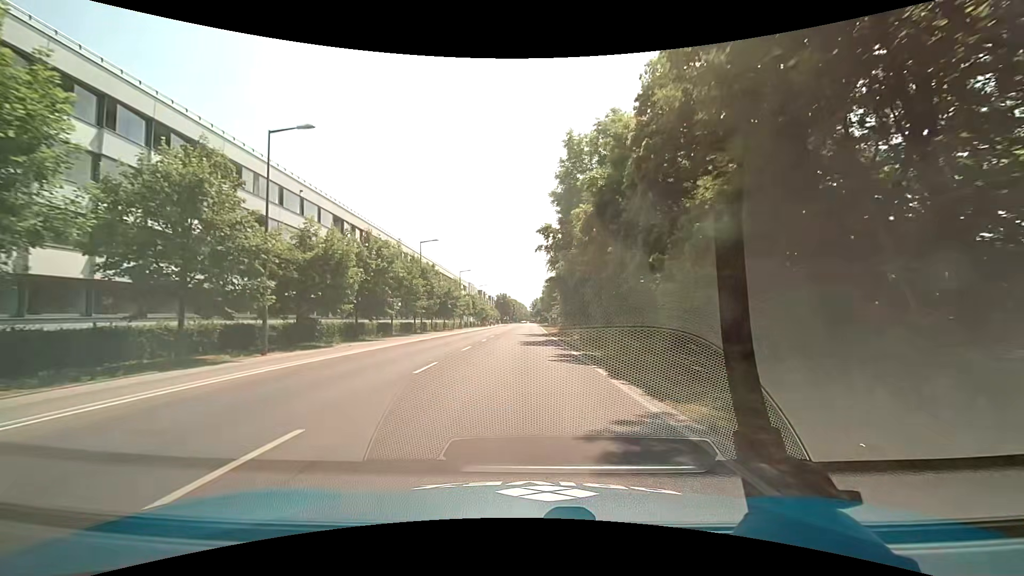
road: secondary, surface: asphalt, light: Day
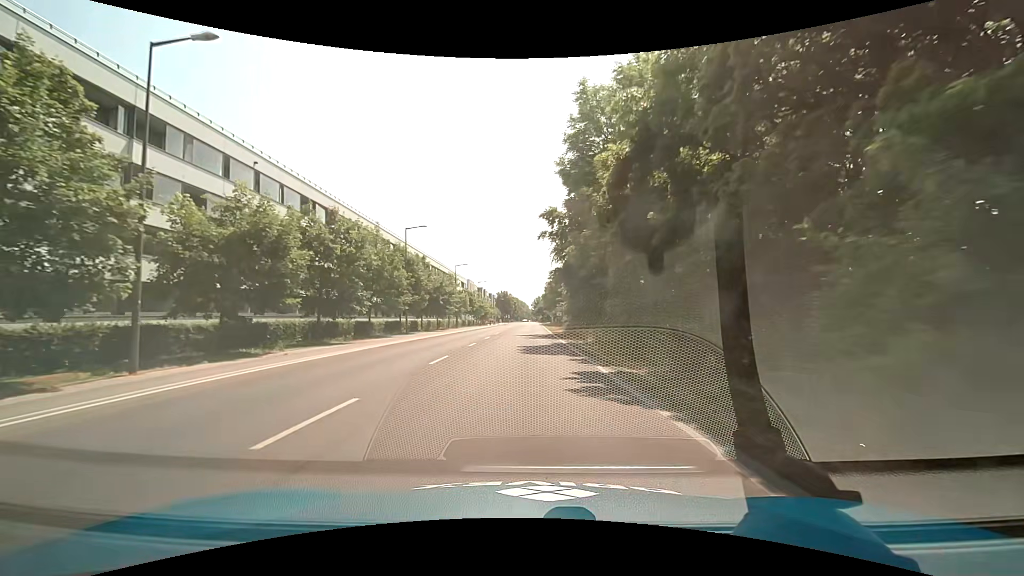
(0.0, +7.4) m; 0°
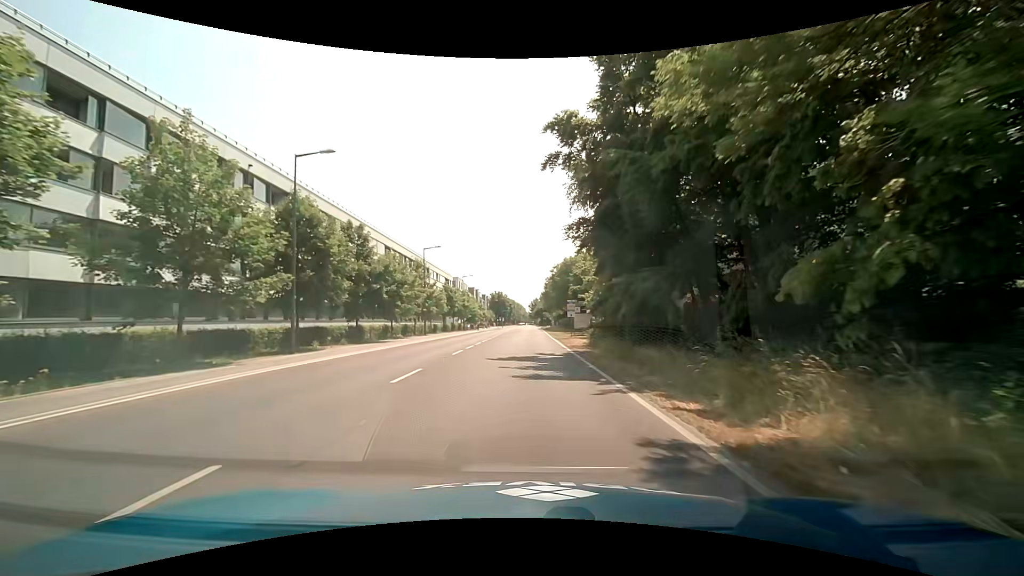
(-0.1, +22.8) m; 0°
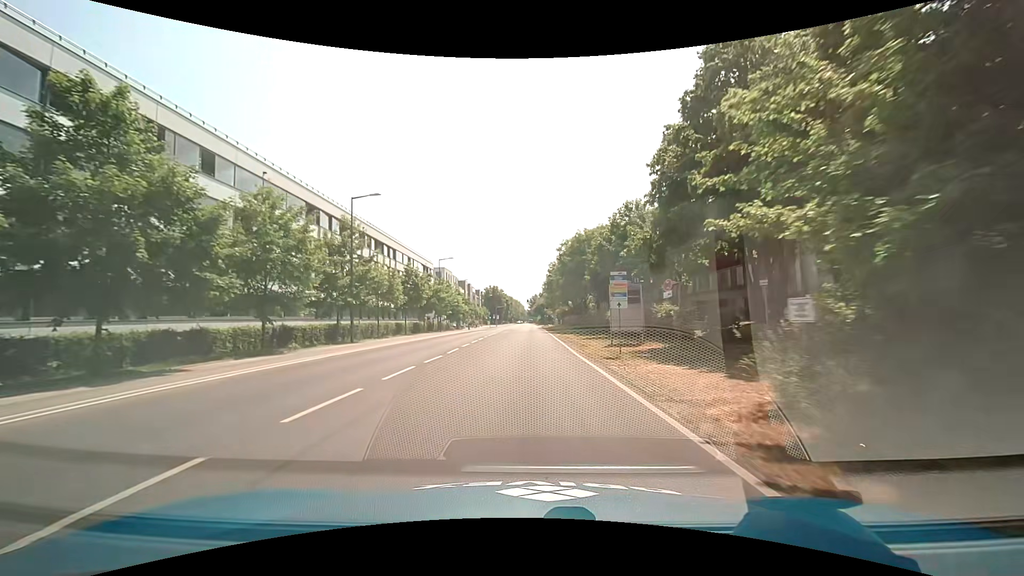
(-0.1, +23.7) m; 0°
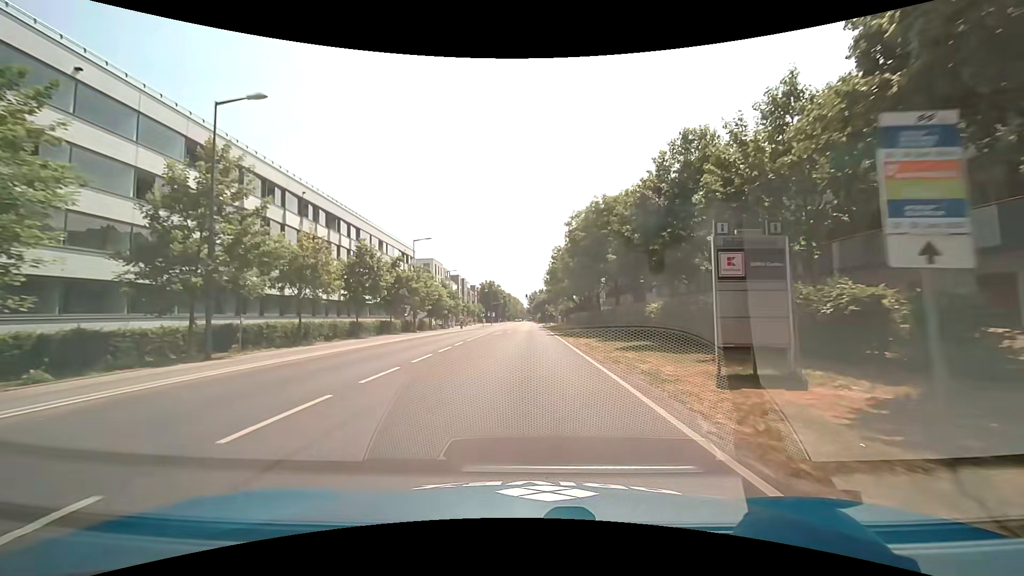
(+0.1, +15.5) m; 0°
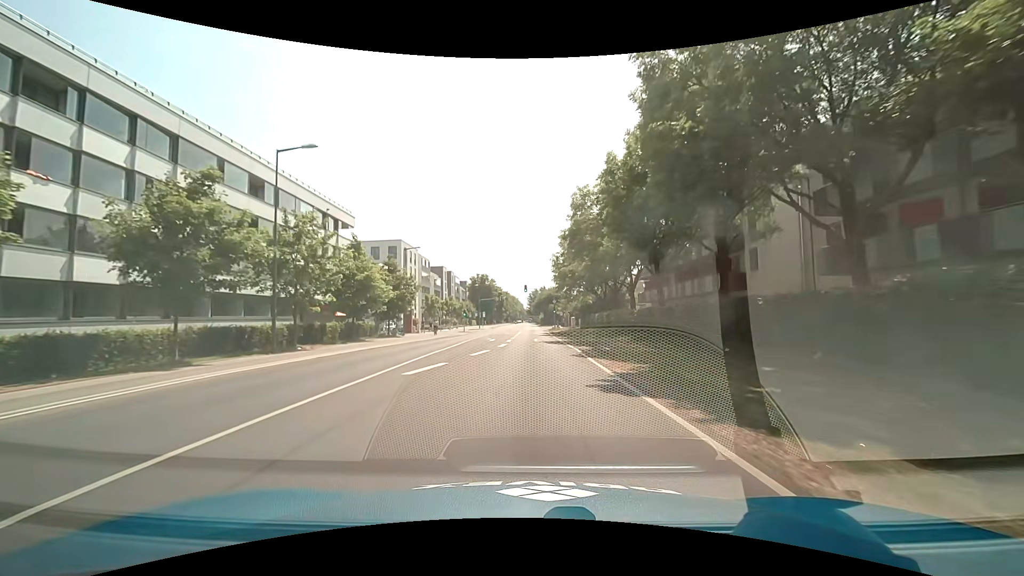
(+0.2, +30.7) m; +1°
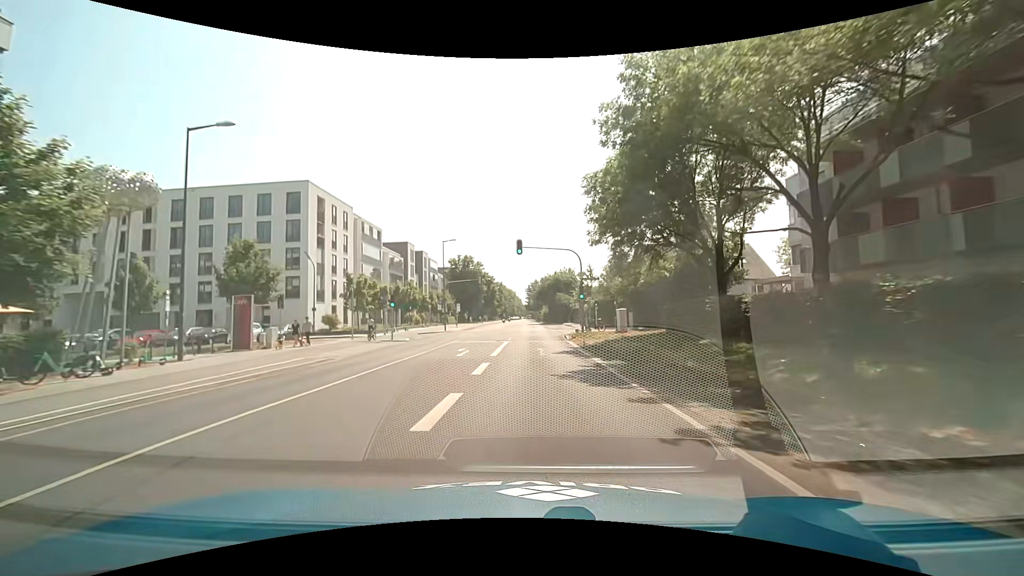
(-0.2, +38.2) m; 0°
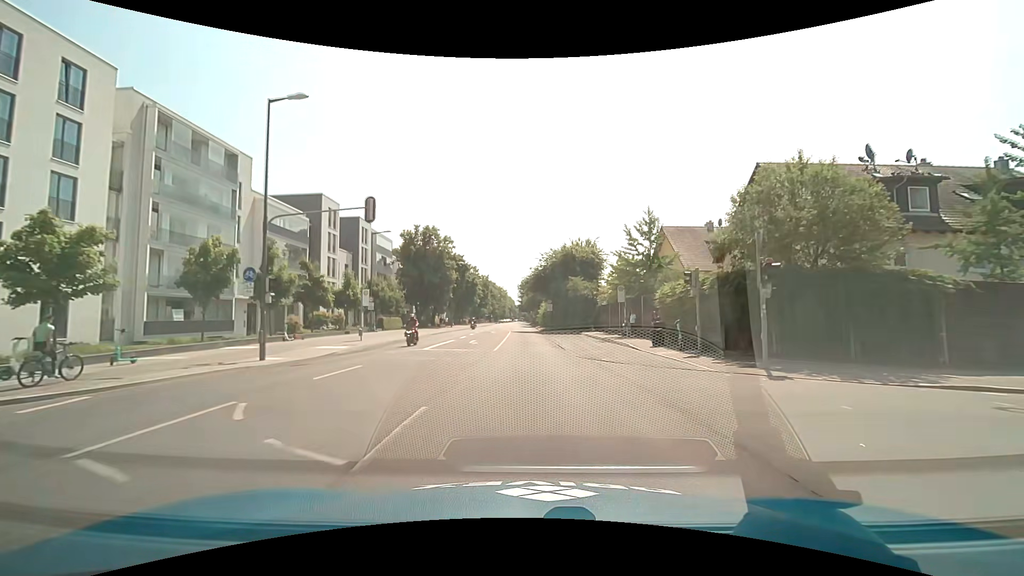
(+0.3, +38.2) m; +1°
(0, +10) (0, +20) (0, +30) (0, +40) (0, +50) (0, +60) (0, +70) (-1, +80) (-1, +90) (-1, +100) m
